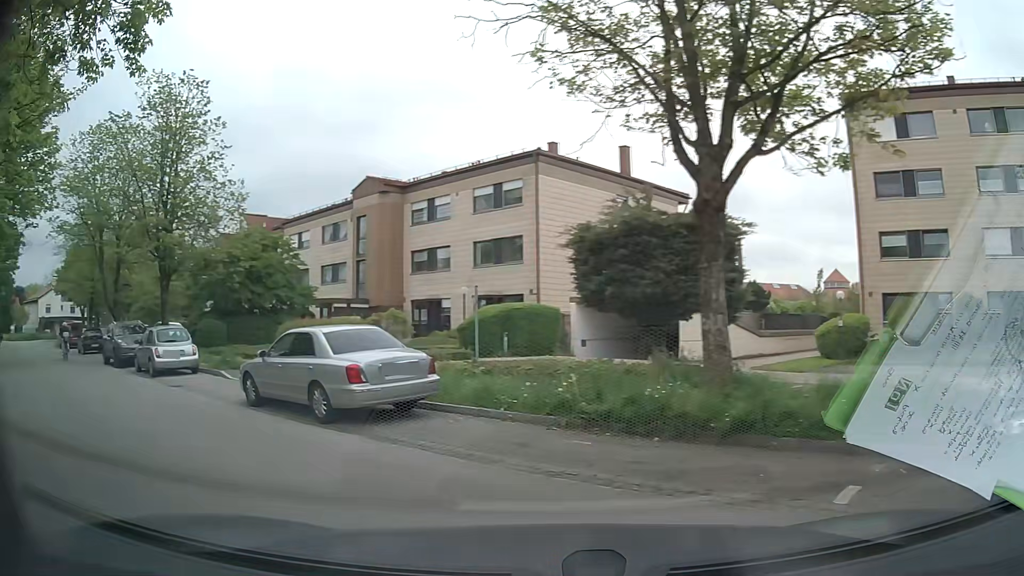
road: residential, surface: asphalt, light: Day
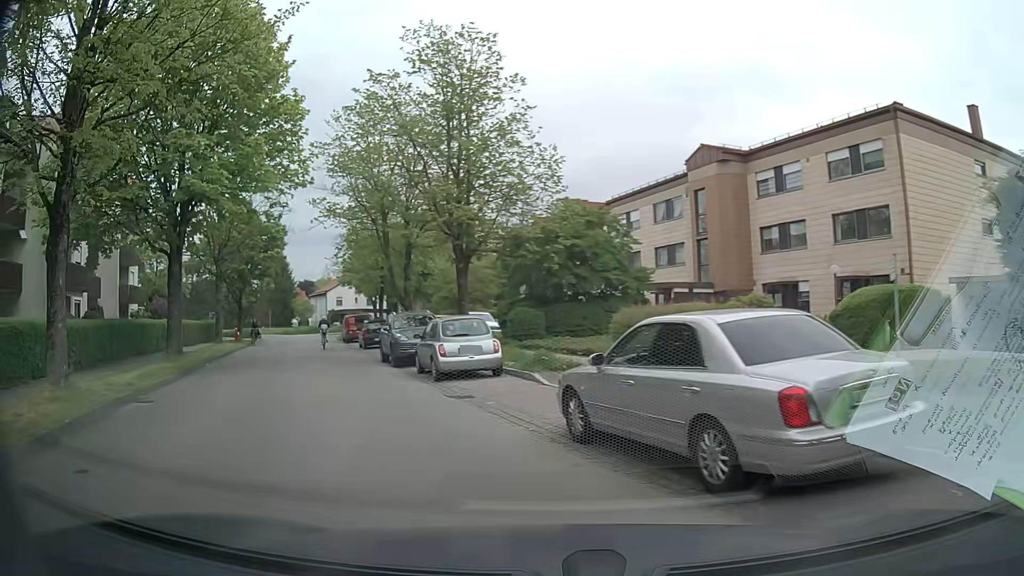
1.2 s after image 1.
(-1.4, +5.1) m; -27°
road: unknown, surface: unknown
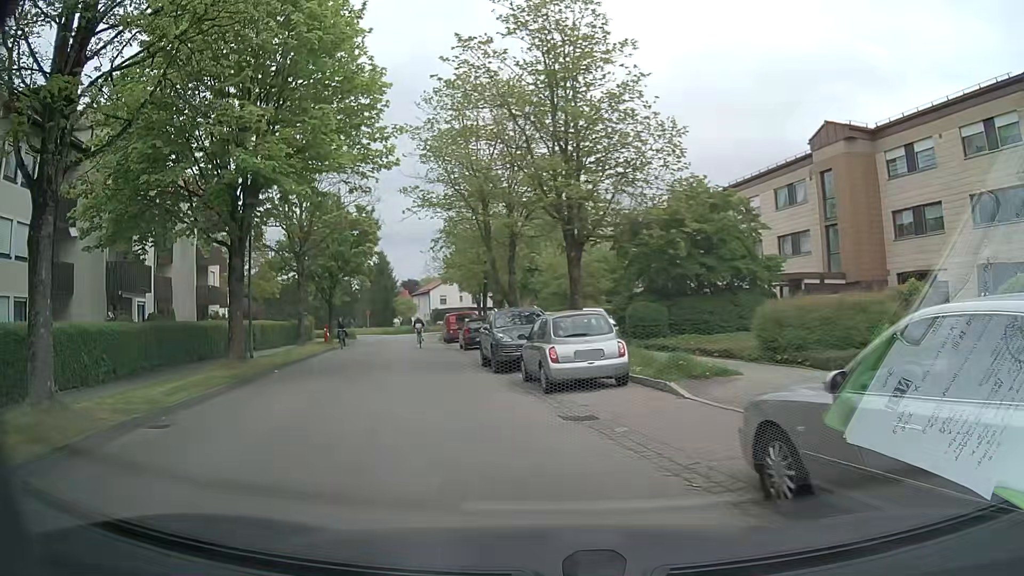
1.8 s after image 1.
(-0.3, +3.3) m; -9°
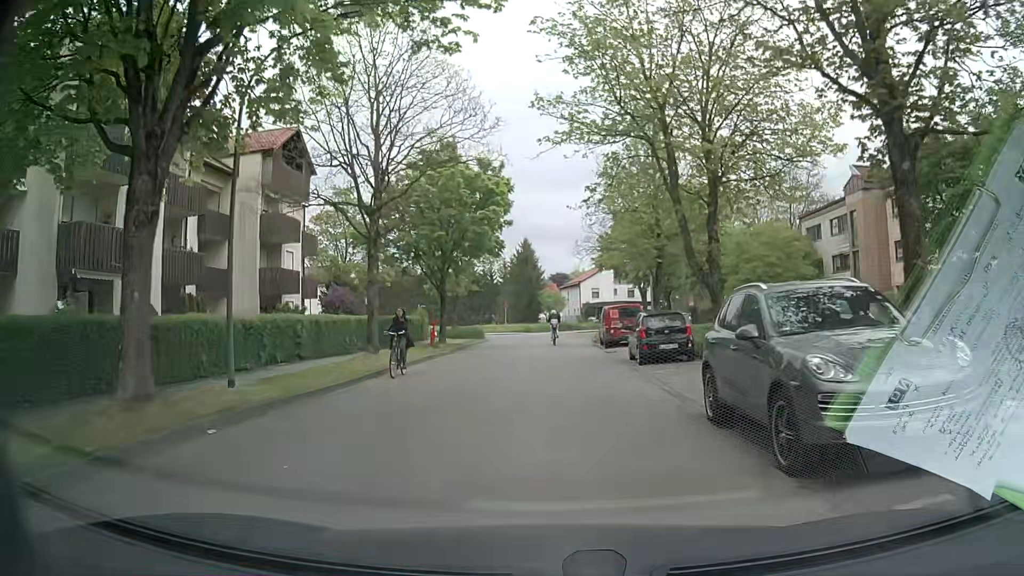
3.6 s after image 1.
(-1.8, +12.4) m; -12°
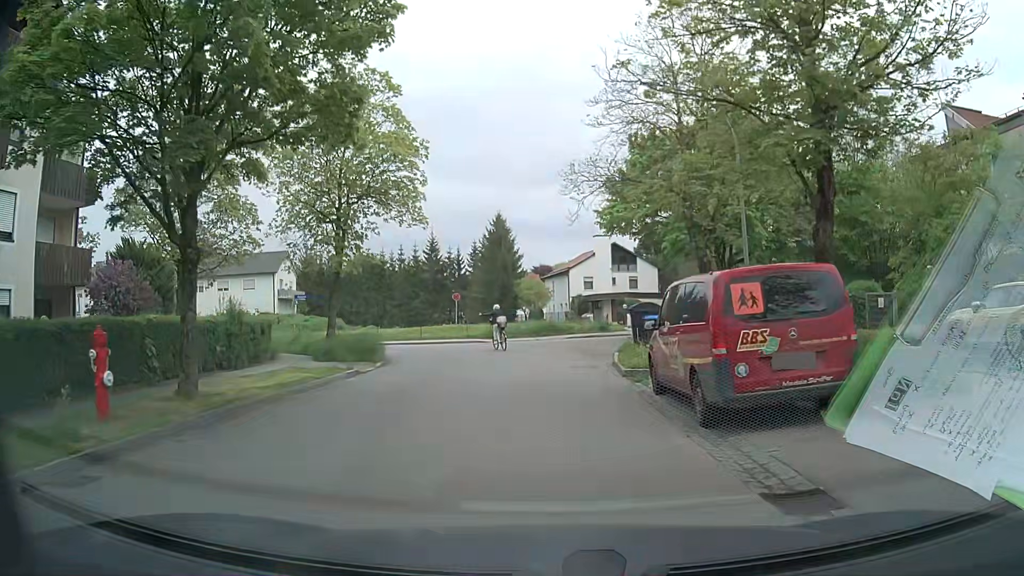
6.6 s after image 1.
(+0.5, +22.2) m; +2°
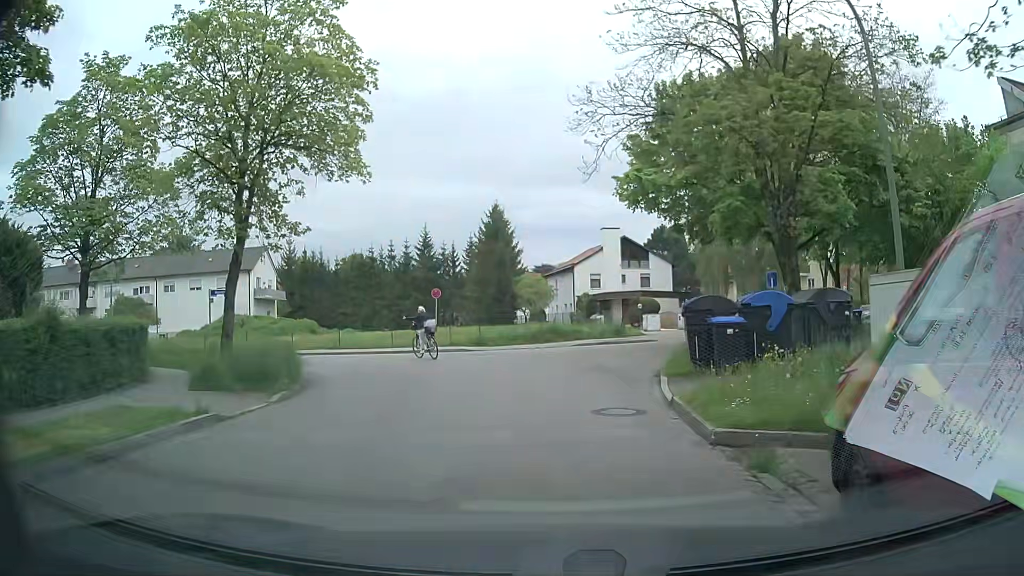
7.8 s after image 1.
(-0.1, +7.8) m; -1°
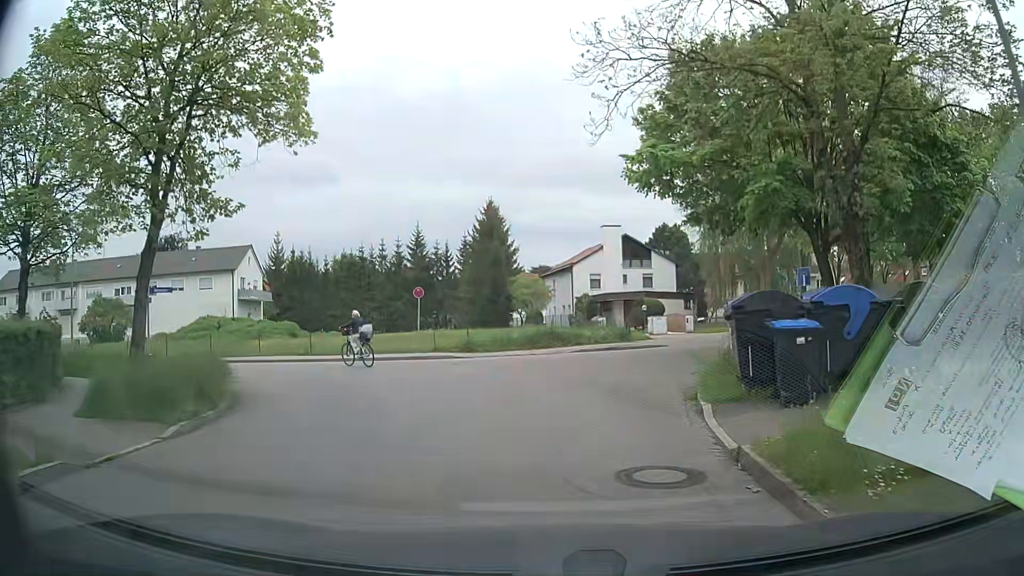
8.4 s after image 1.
(0.0, +3.6) m; +1°
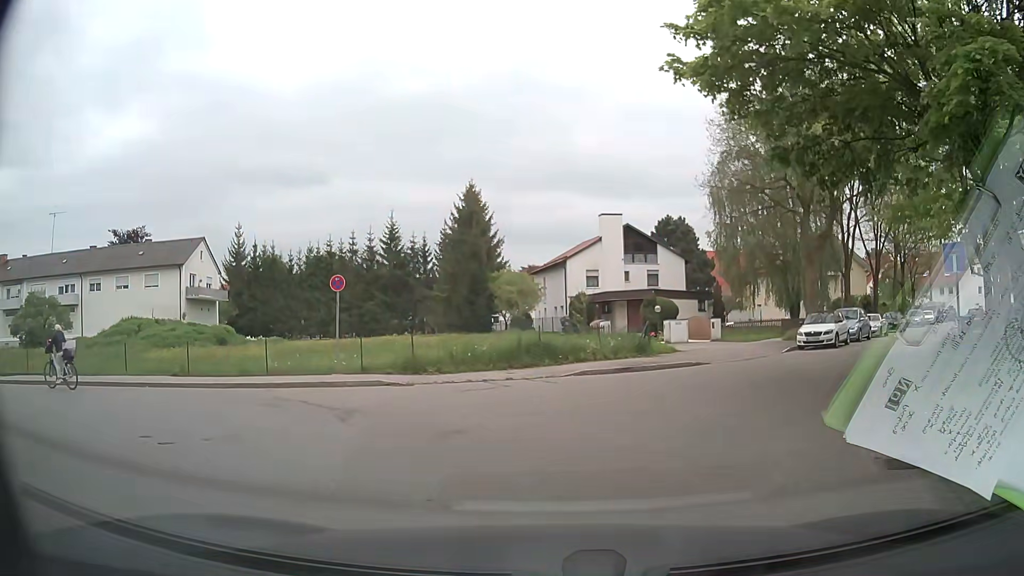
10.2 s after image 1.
(-0.1, +9.5) m; -1°
